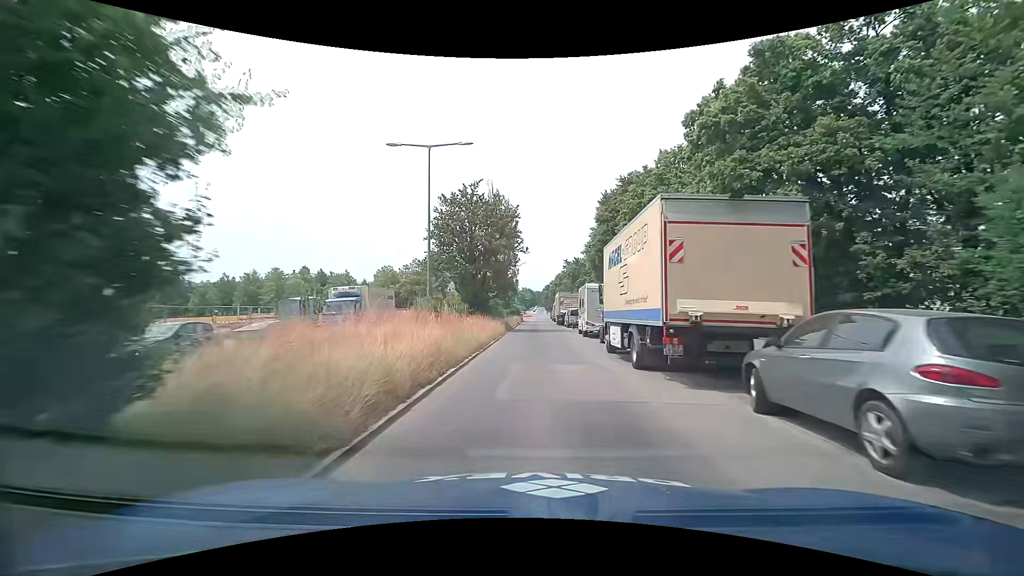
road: secondary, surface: asphalt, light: Day
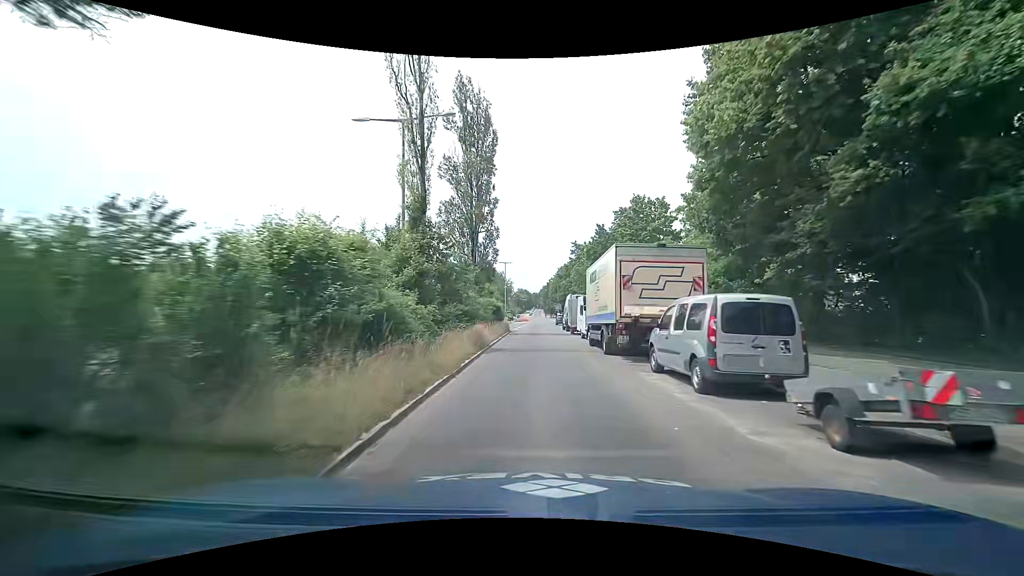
(-0.1, +36.4) m; 0°
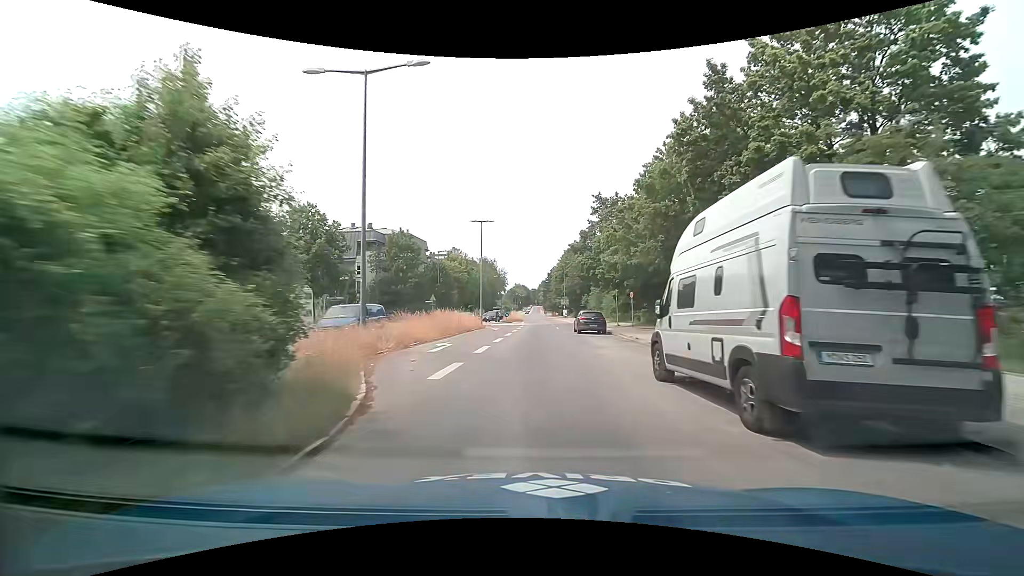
(+0.2, +35.9) m; 0°
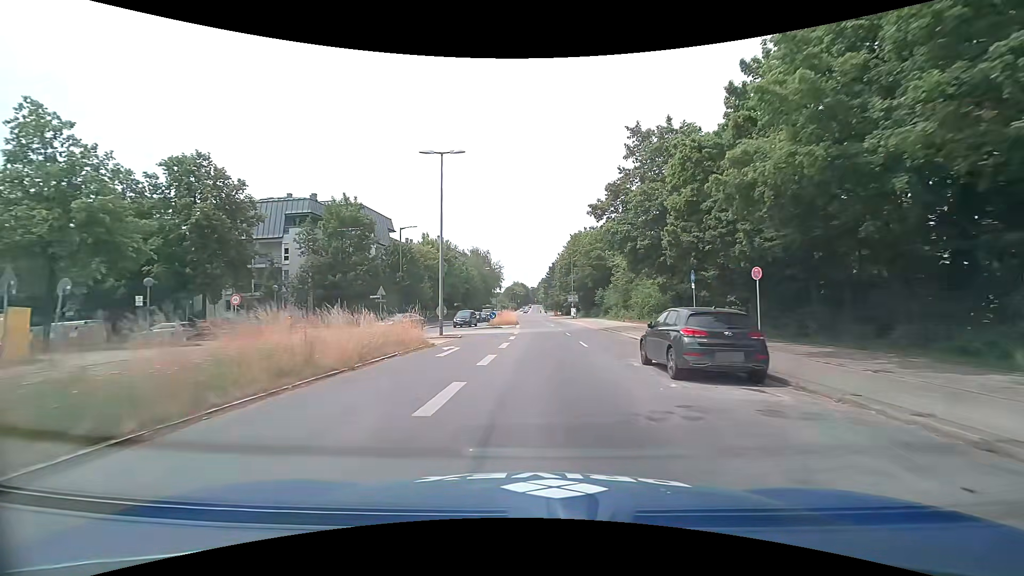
(+0.1, +21.3) m; 0°
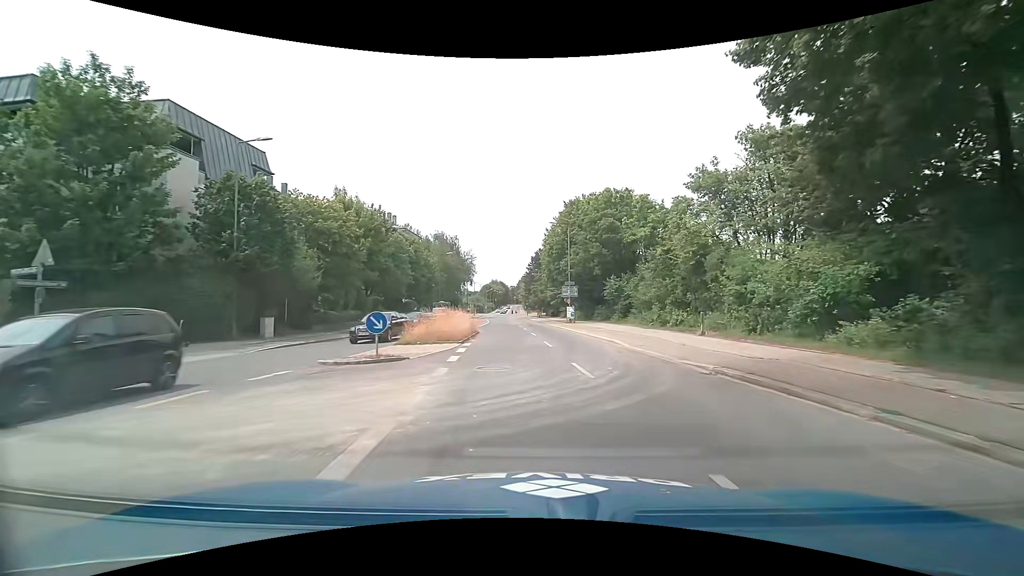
(+0.3, +27.4) m; +2°
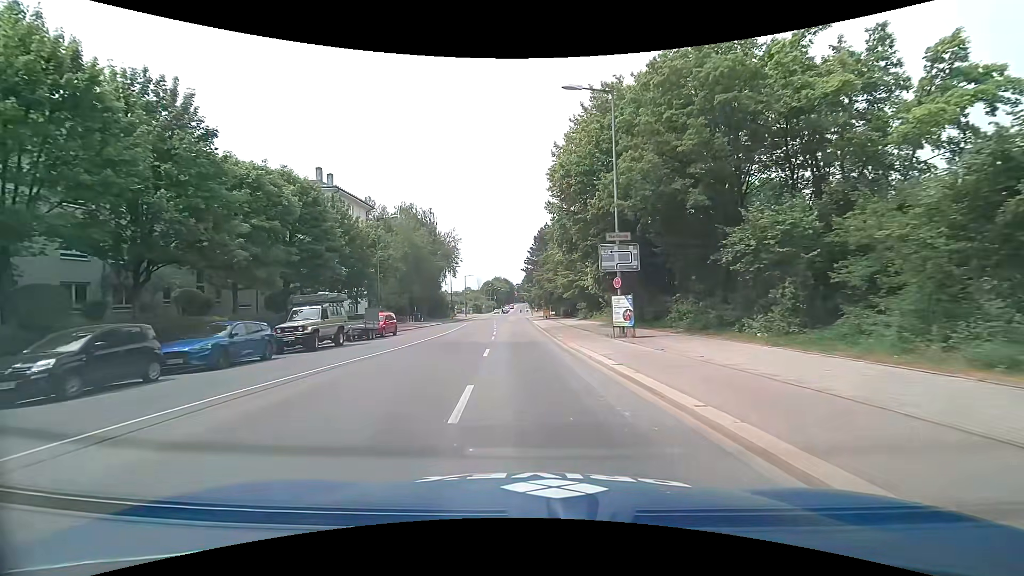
(+0.9, +31.2) m; -1°
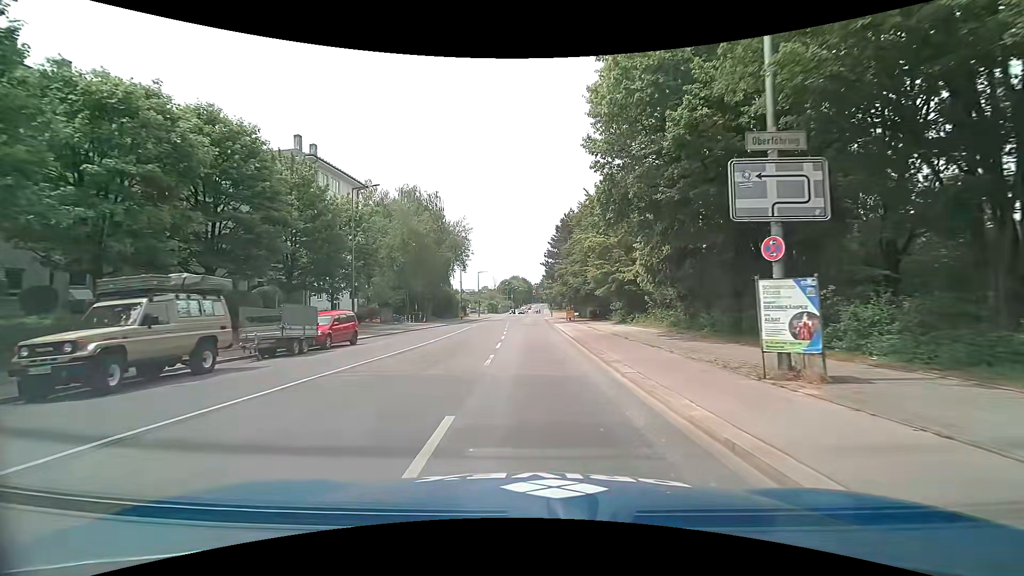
(-0.2, +11.6) m; -3°
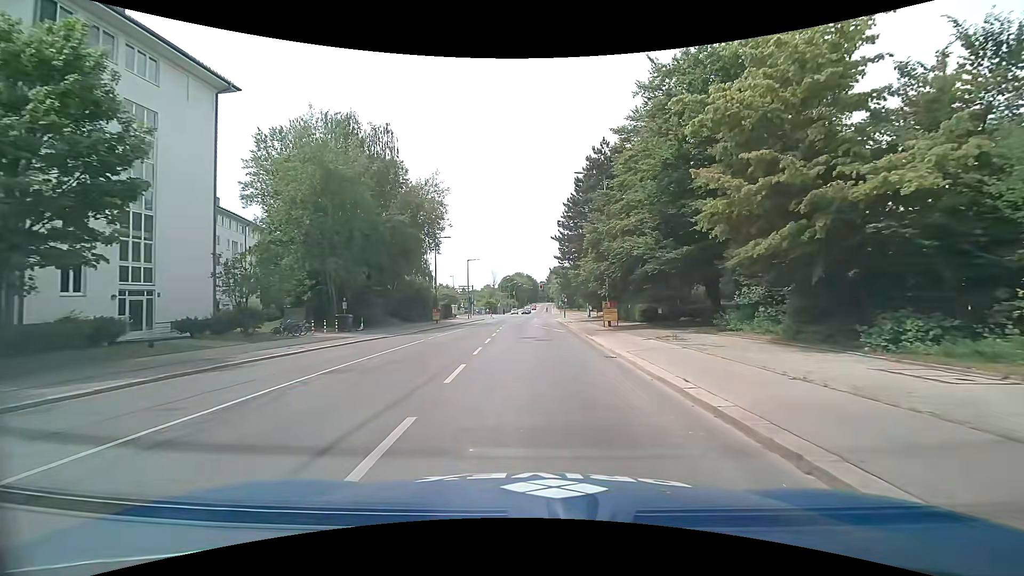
(0.0, +27.1) m; 0°
(0, +10) (-1, +20) (-1, +30) (-1, +40) (-2, +50) (-2, +60) (-2, +70) (-2, +80) (-1, +90) (0, +100) m
